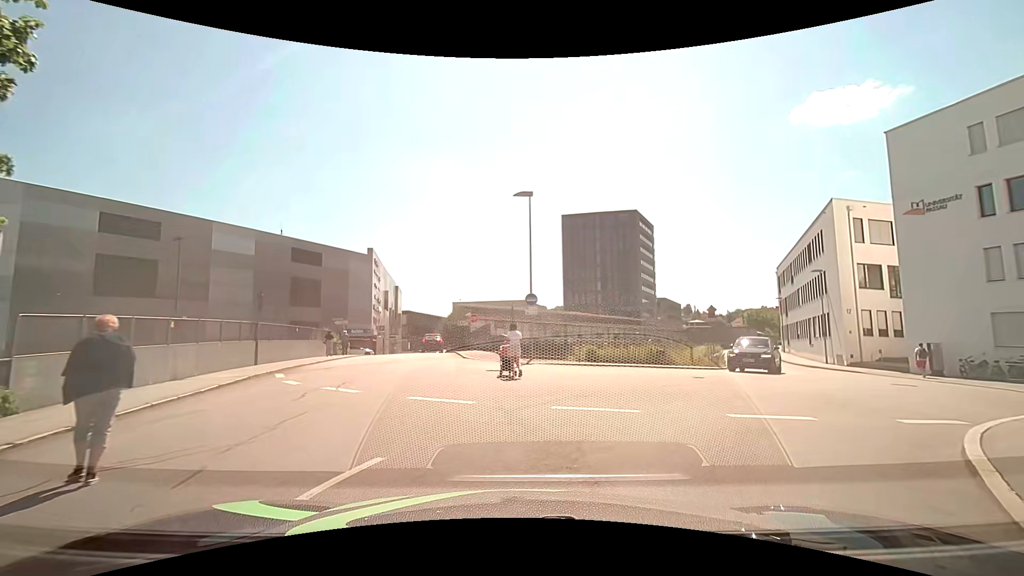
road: residential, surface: asphalt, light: Day
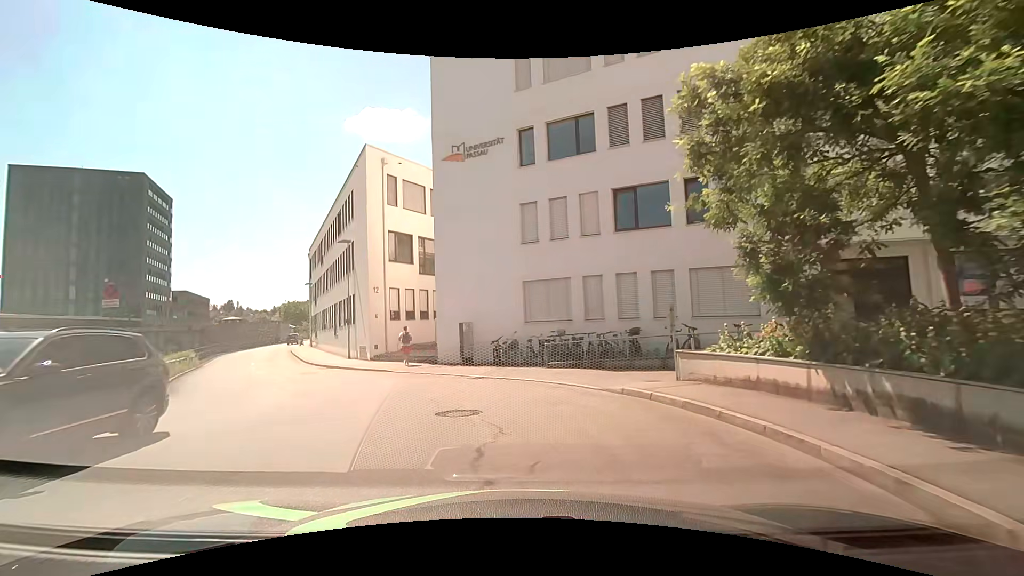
(+7.2, +13.2) m; +50°
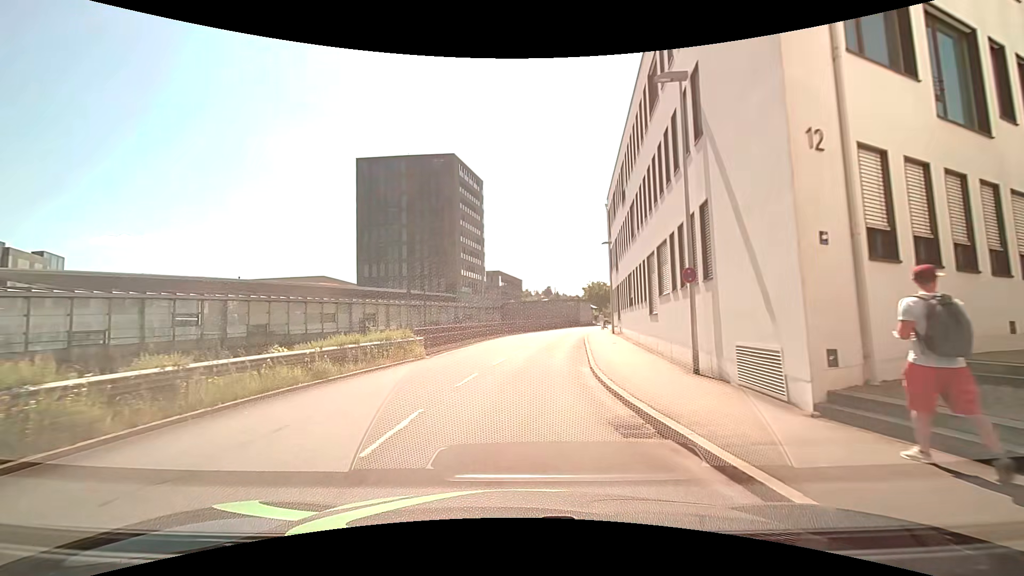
(-7.0, +21.1) m; -34°
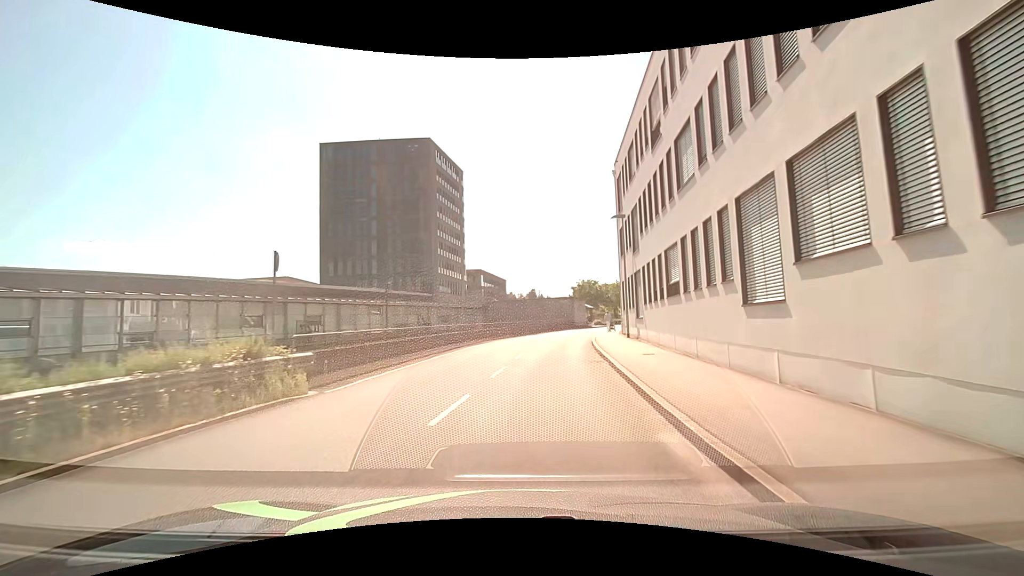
(+0.1, +10.7) m; +1°
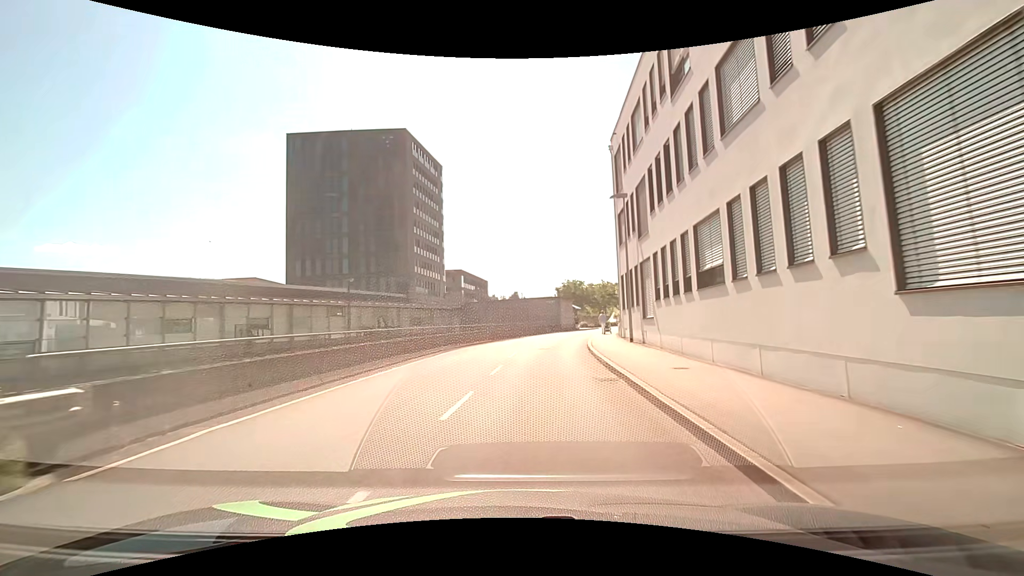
(+0.2, +5.5) m; +2°
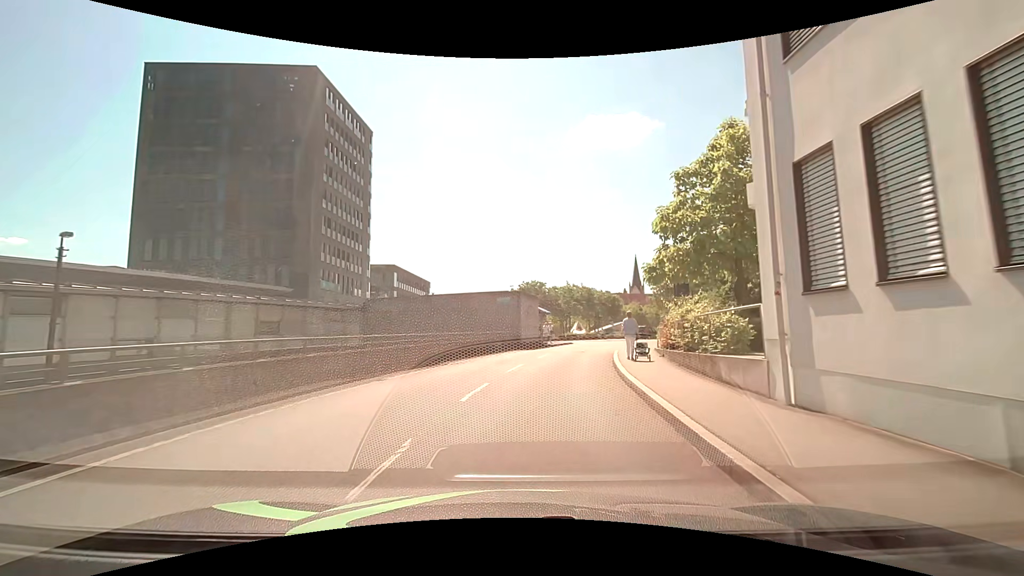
(+1.4, +21.9) m; +7°
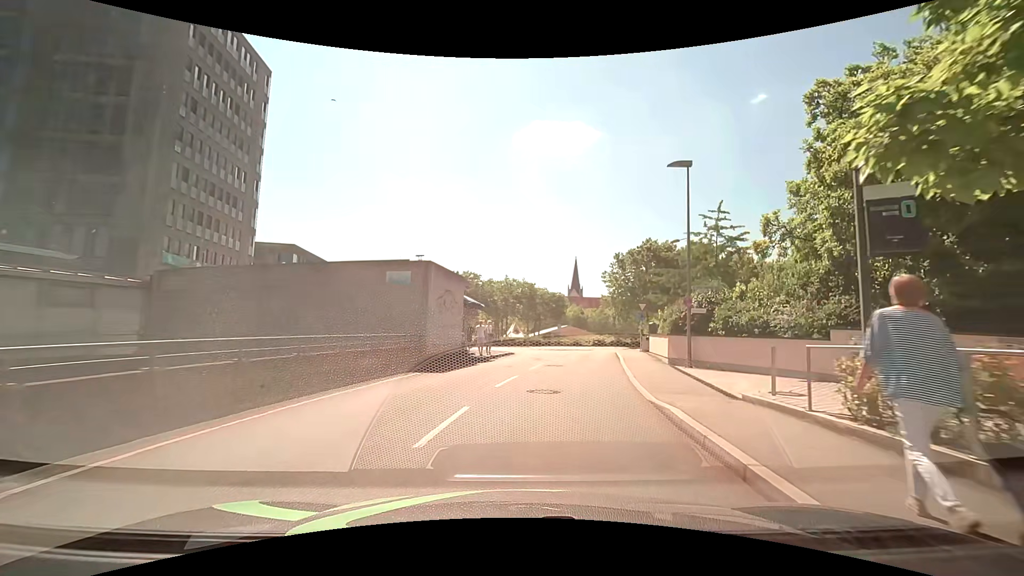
(+0.7, +15.5) m; +7°
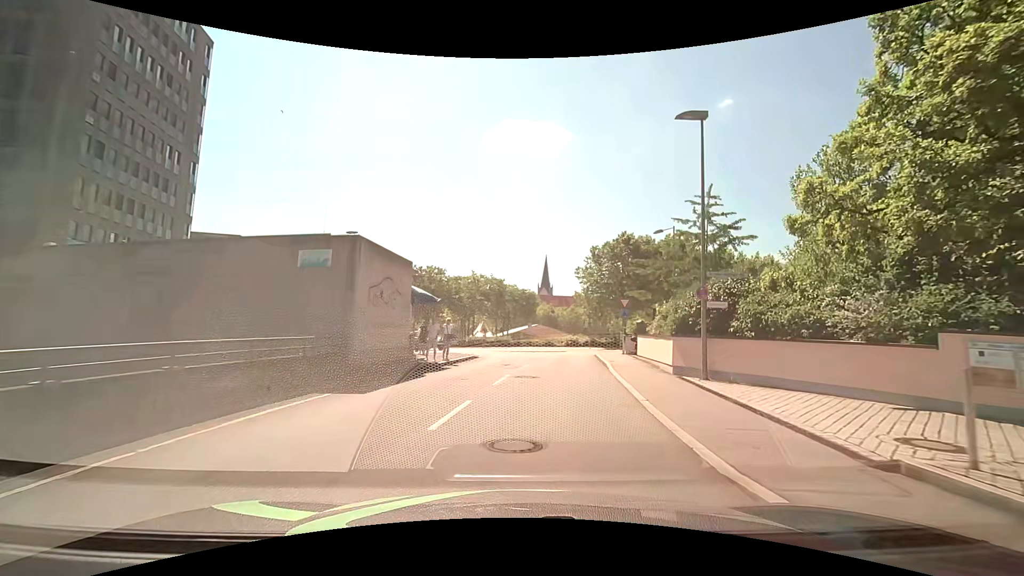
(+0.1, +4.9) m; +4°
